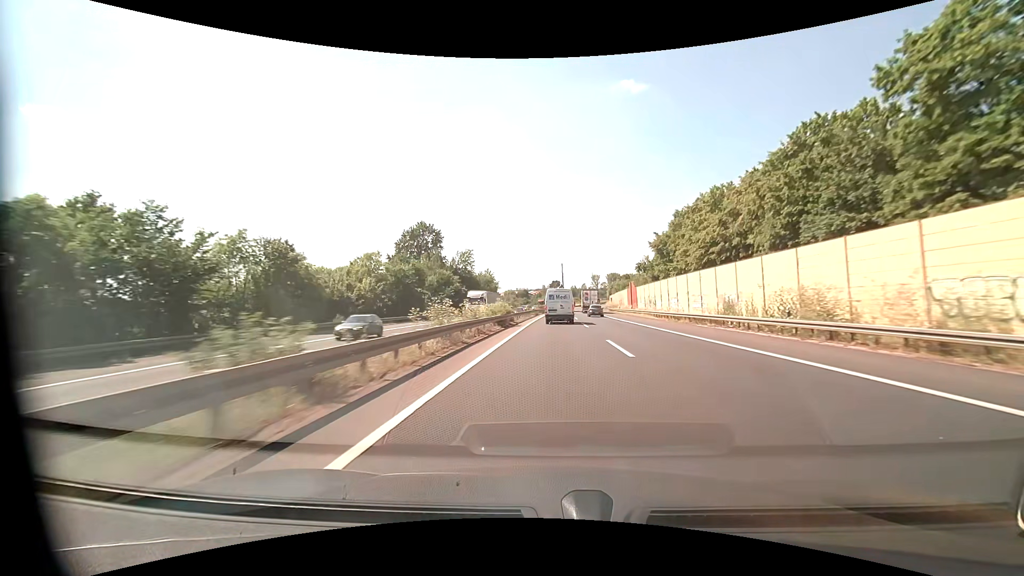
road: motorway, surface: asphalt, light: Day
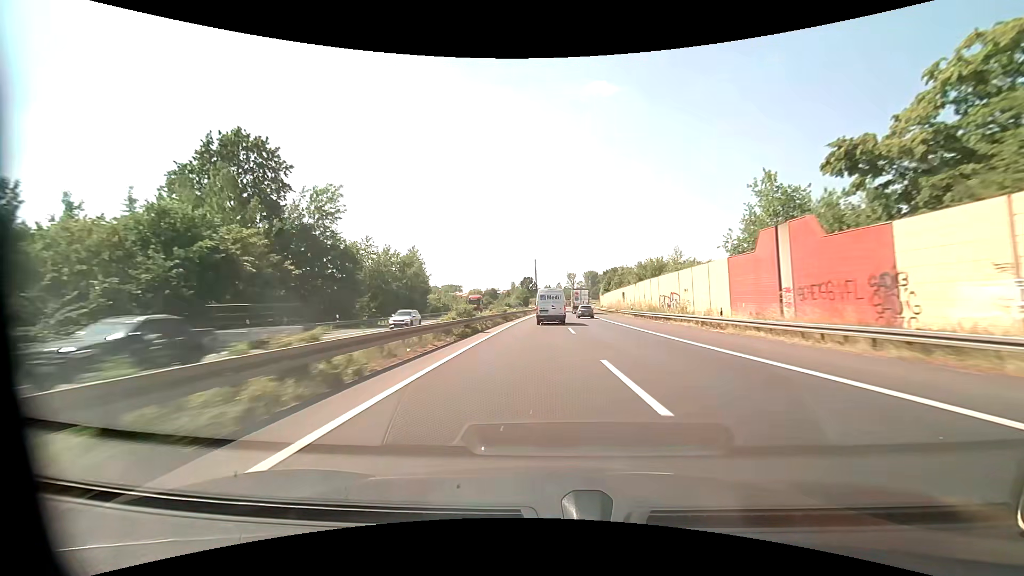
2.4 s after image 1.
(+2.0, +60.7) m; +3°
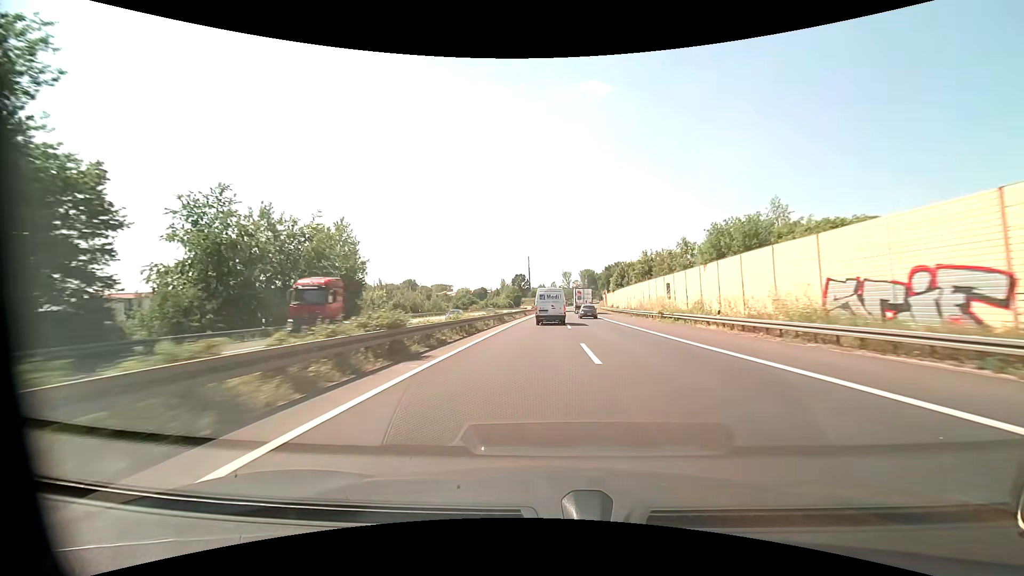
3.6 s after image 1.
(+0.2, +30.7) m; +1°
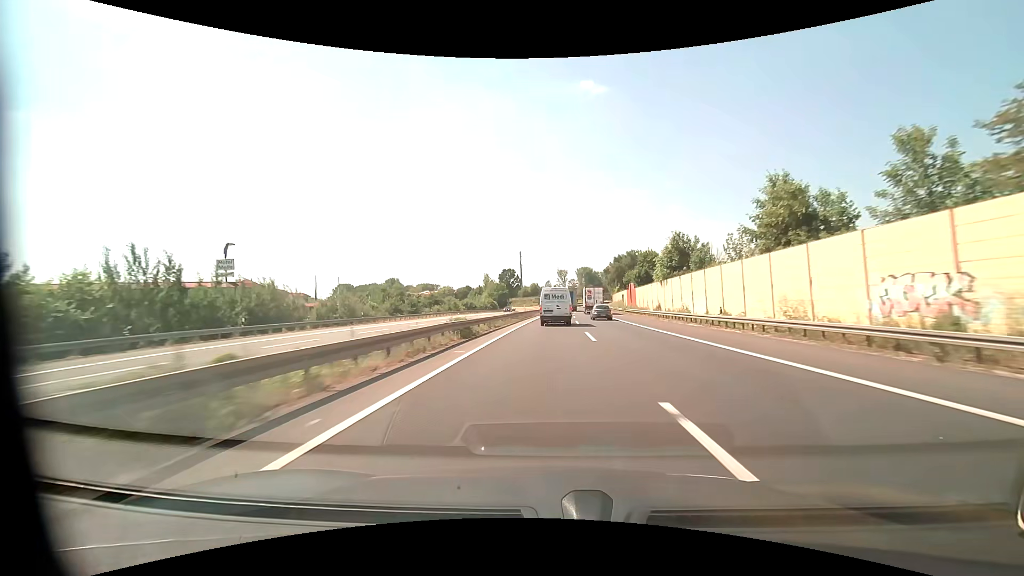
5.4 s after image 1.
(+0.3, +46.5) m; +1°
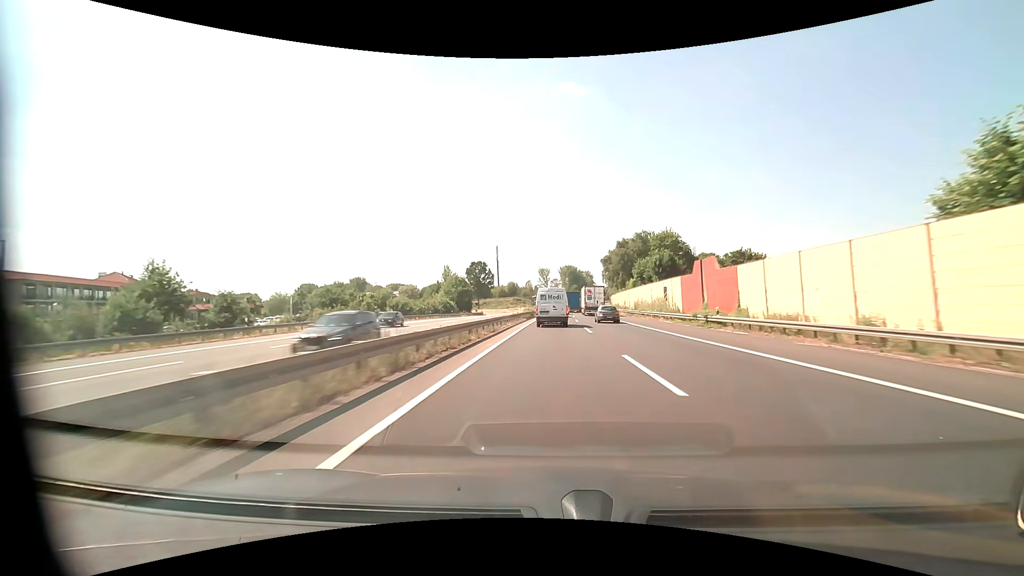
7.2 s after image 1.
(+0.6, +47.1) m; +2°
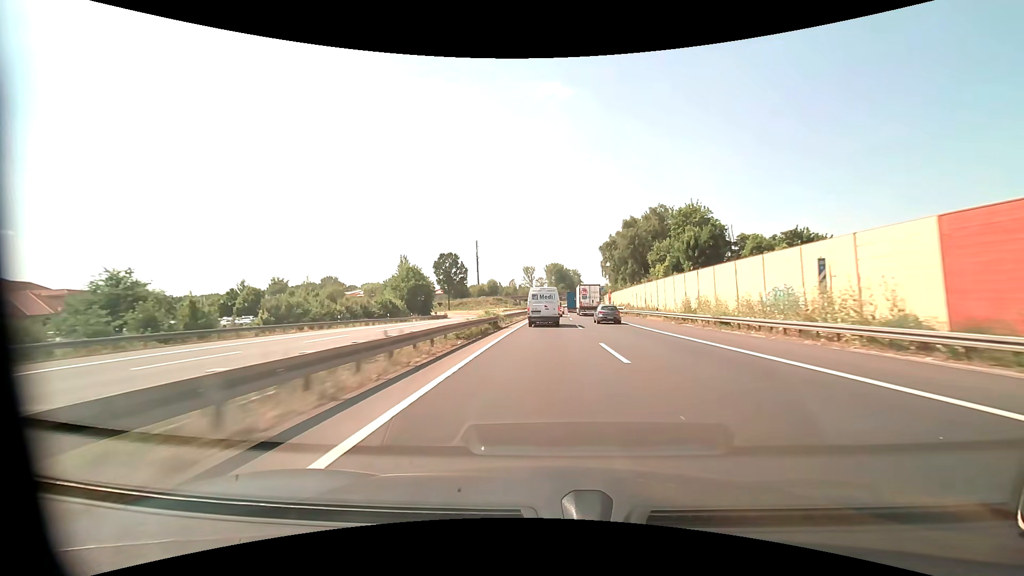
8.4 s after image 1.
(+0.5, +31.7) m; +2°
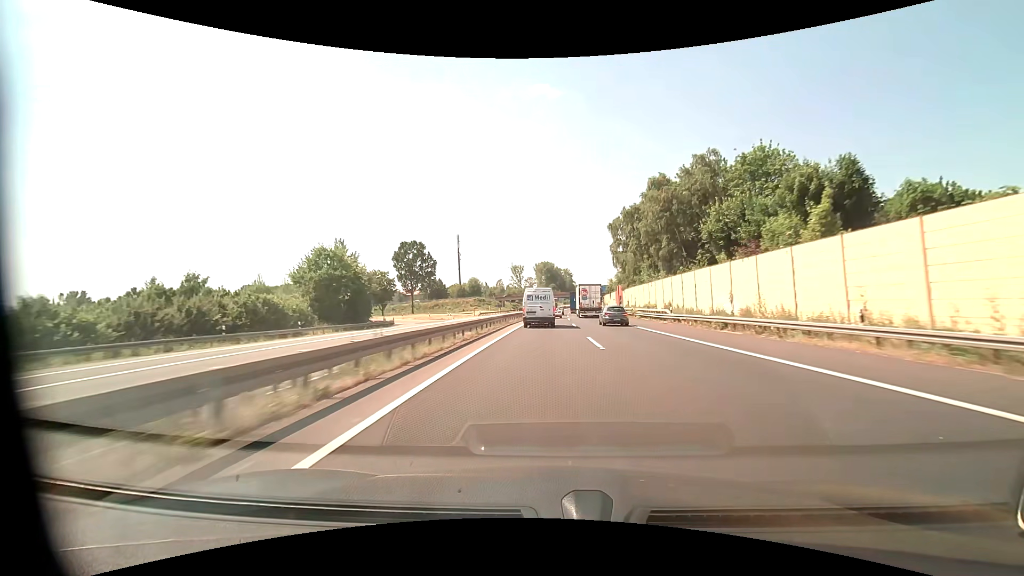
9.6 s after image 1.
(+0.4, +32.0) m; +1°
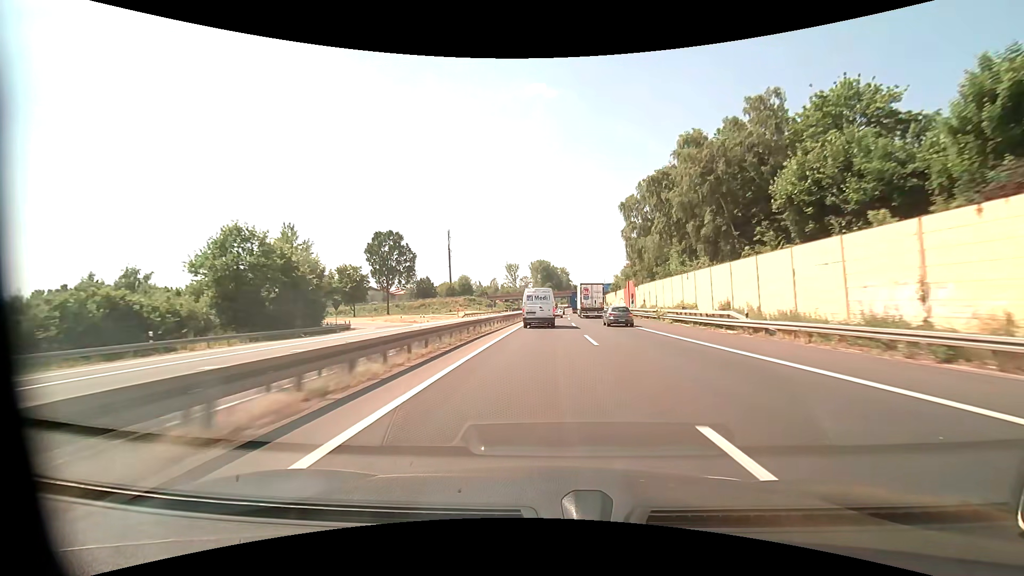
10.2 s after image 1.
(+0.1, +16.1) m; 0°
(0, +10) (0, +20) (0, +30) (0, +40) (+1, +50) (+1, +60) (+1, +70) (+2, +80) (+2, +90) (+3, +100) m
